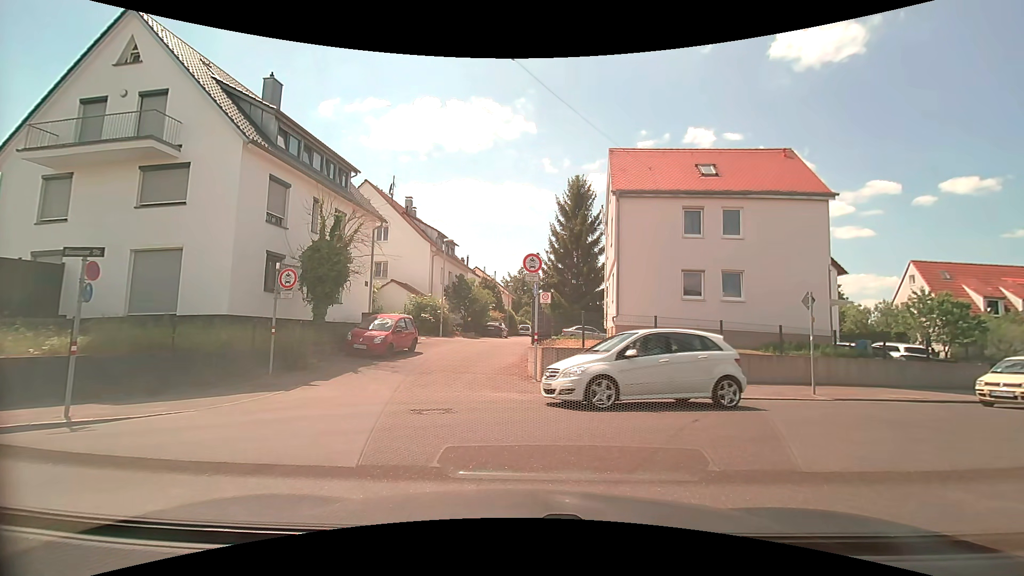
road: residential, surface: asphalt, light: Day
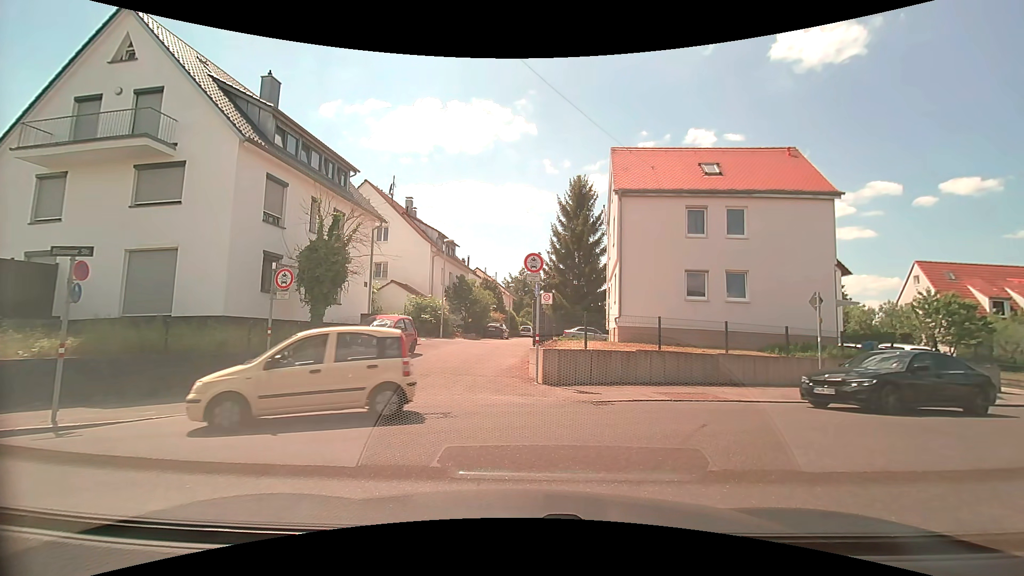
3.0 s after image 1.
(0.0, +0.4) m; 0°
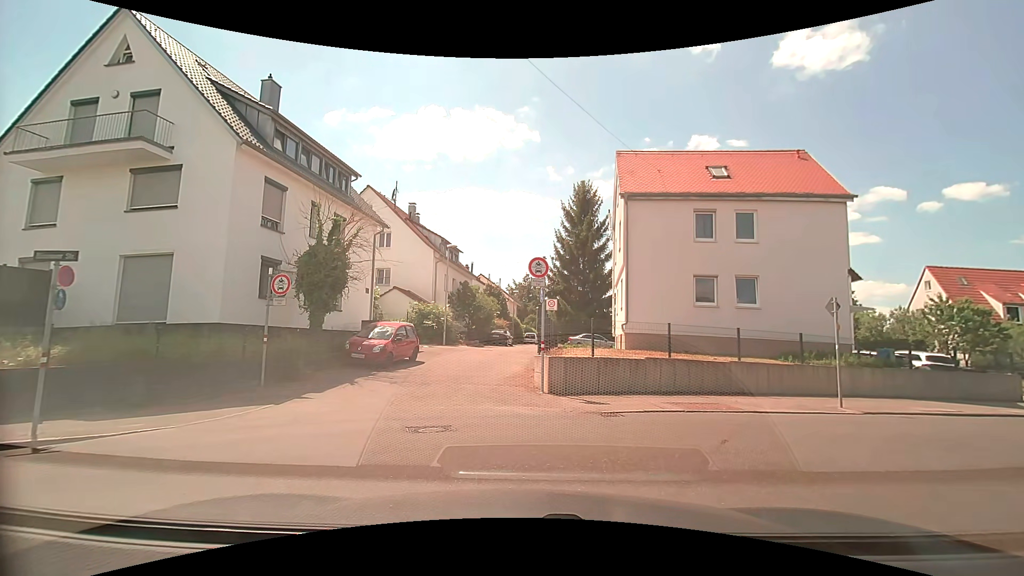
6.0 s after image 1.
(0.0, +0.6) m; 0°
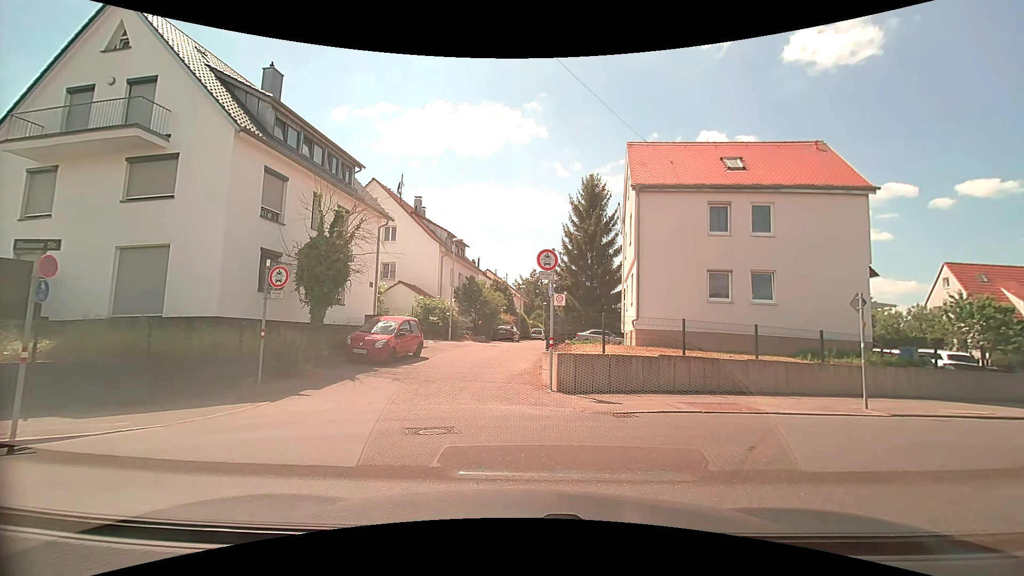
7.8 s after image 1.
(0.0, +0.7) m; 0°
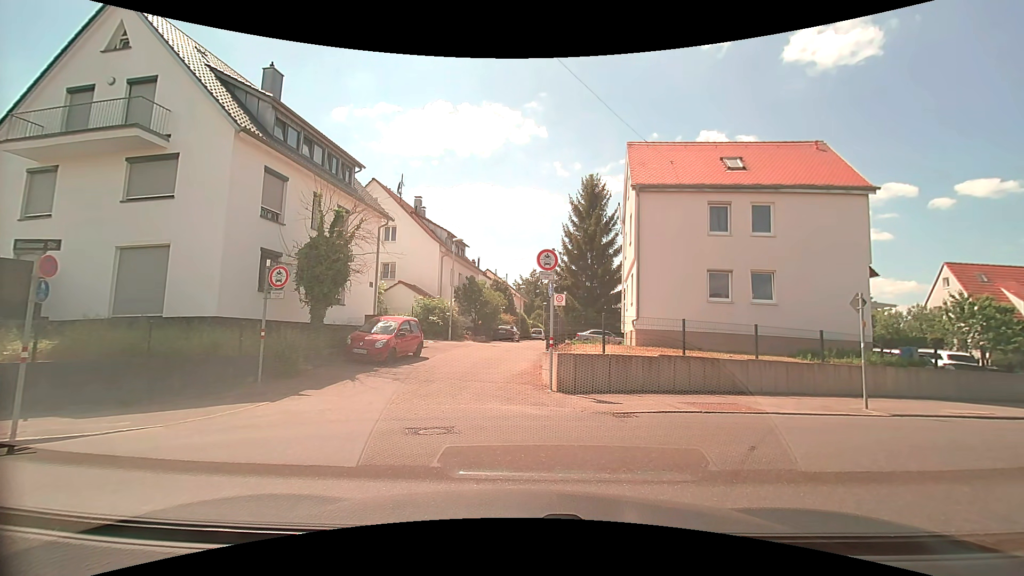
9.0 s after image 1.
(0.0, 0.0) m; 0°
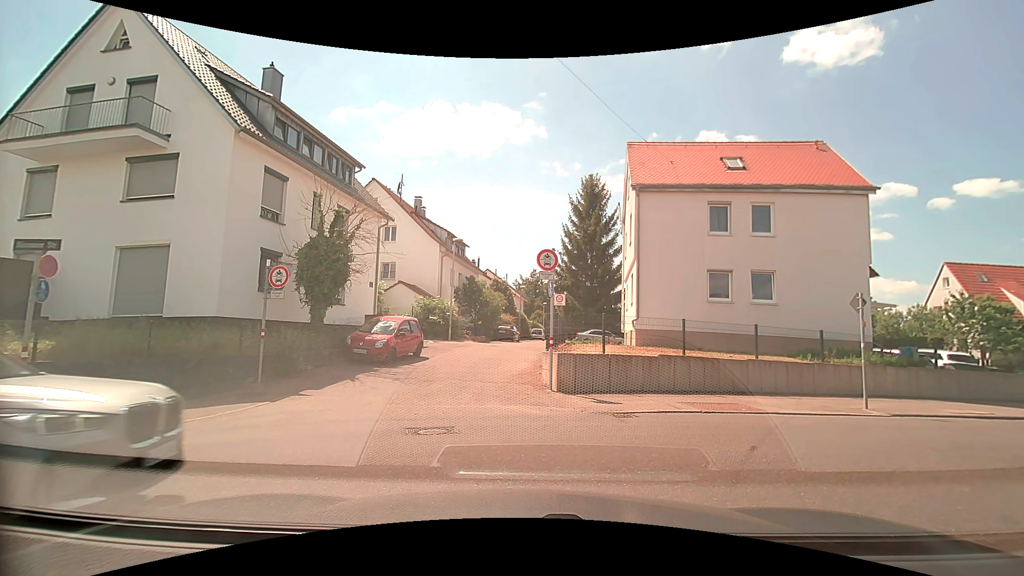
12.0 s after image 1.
(0.0, 0.0) m; 0°
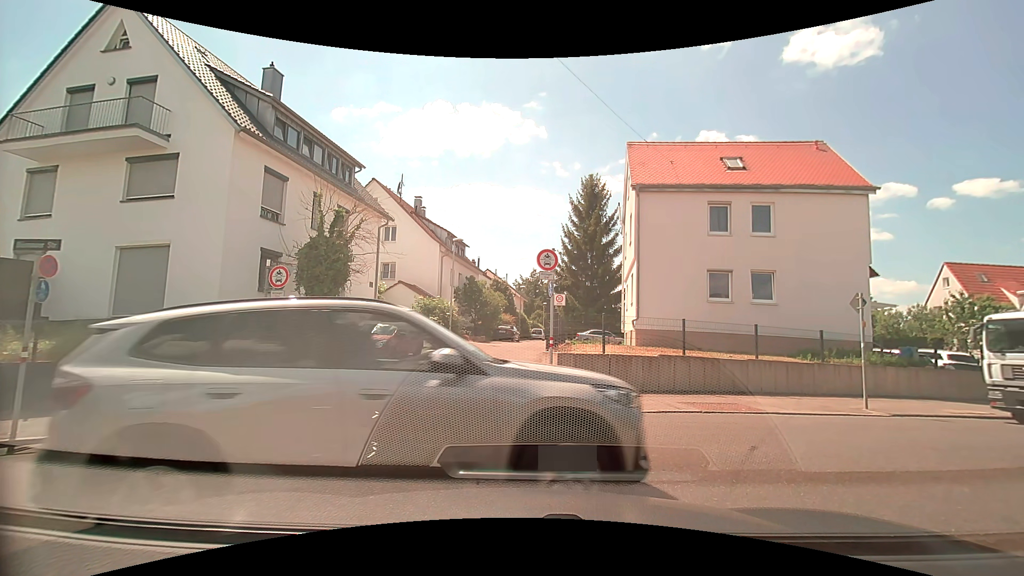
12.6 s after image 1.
(0.0, 0.0) m; 0°
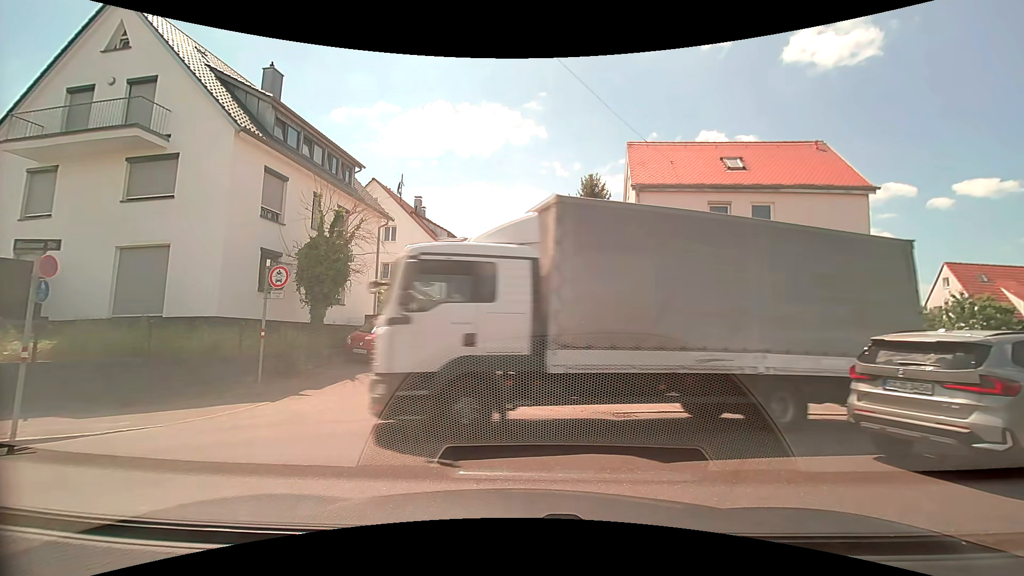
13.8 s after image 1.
(0.0, 0.0) m; 0°
